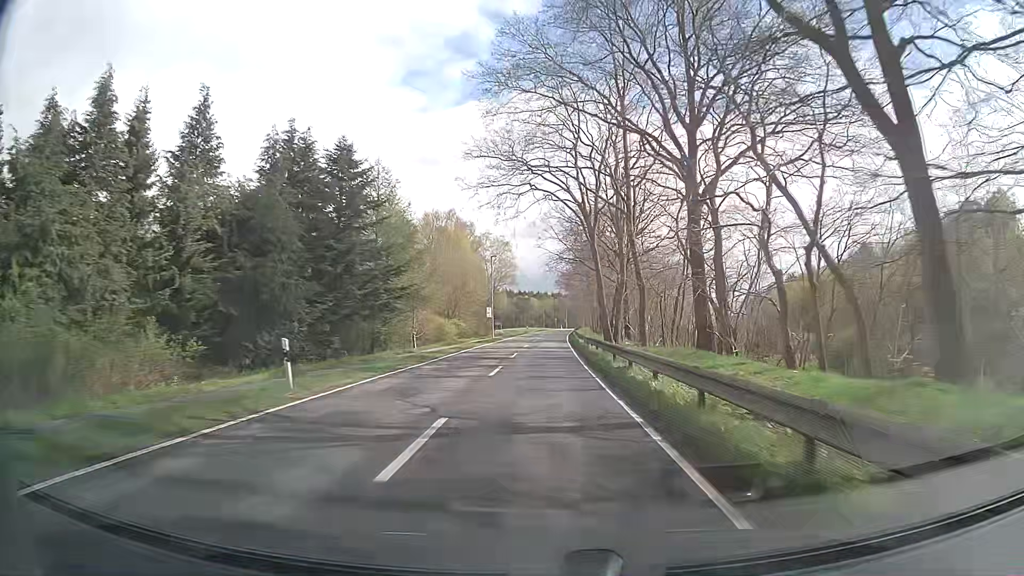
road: tertiary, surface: asphalt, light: Day
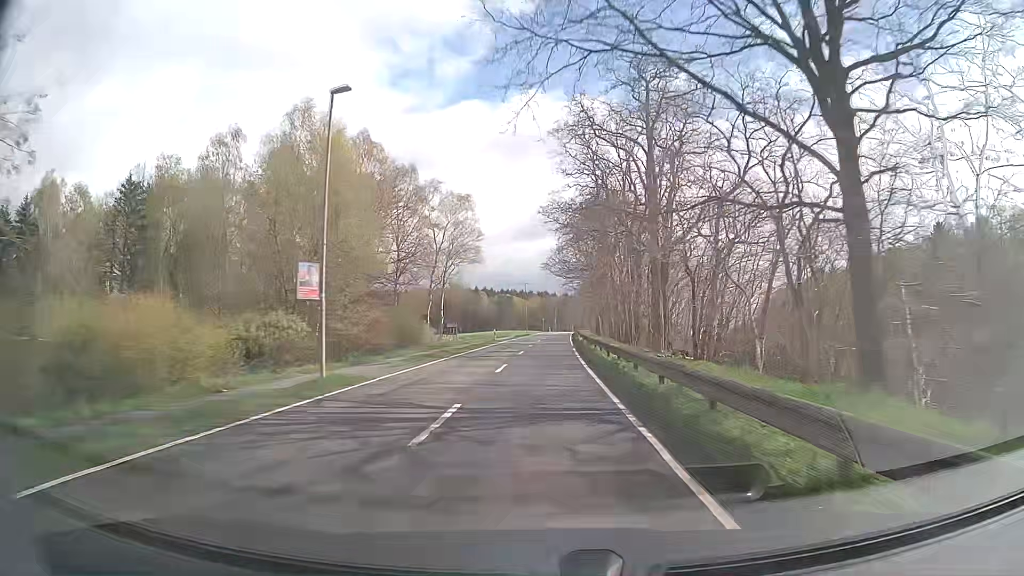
(+0.3, +45.1) m; +1°
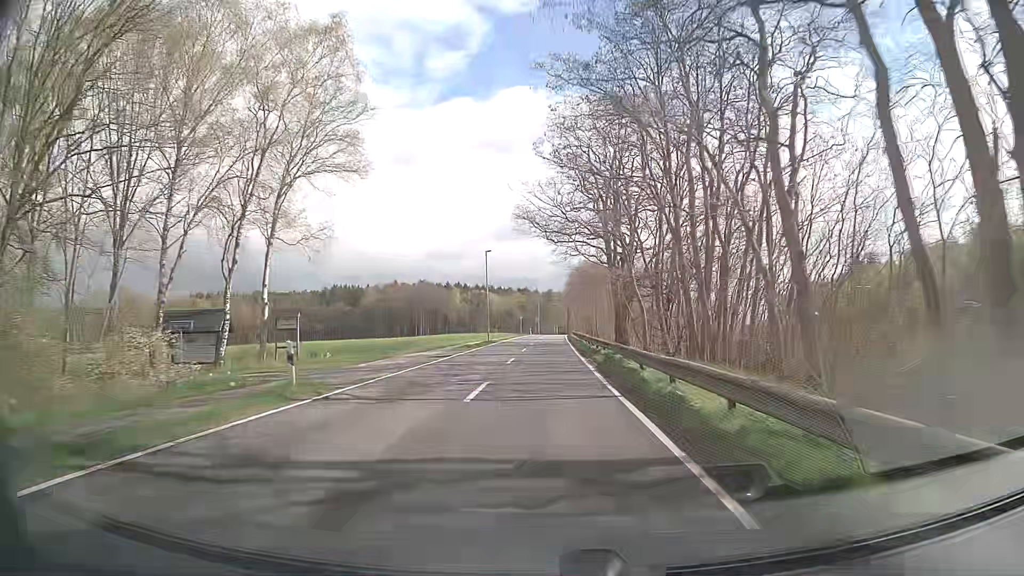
(+0.6, +44.8) m; +1°
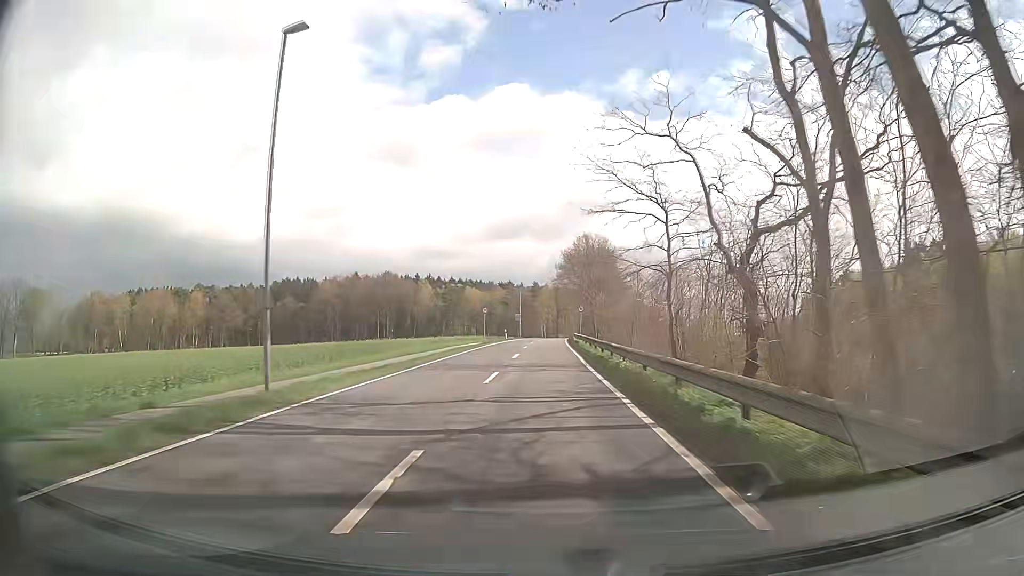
(+0.8, +44.6) m; +2°
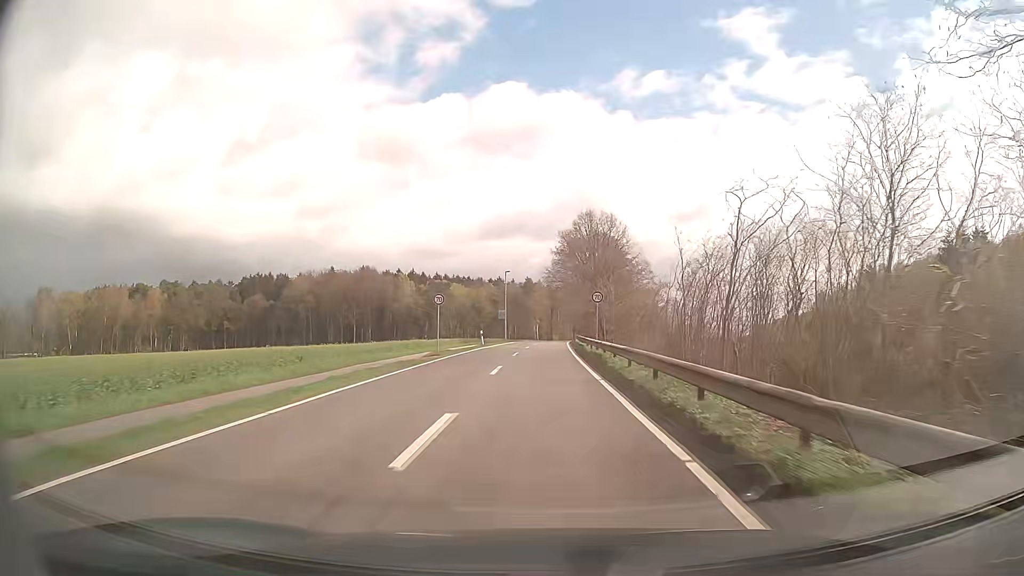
(0.0, +22.2) m; 0°
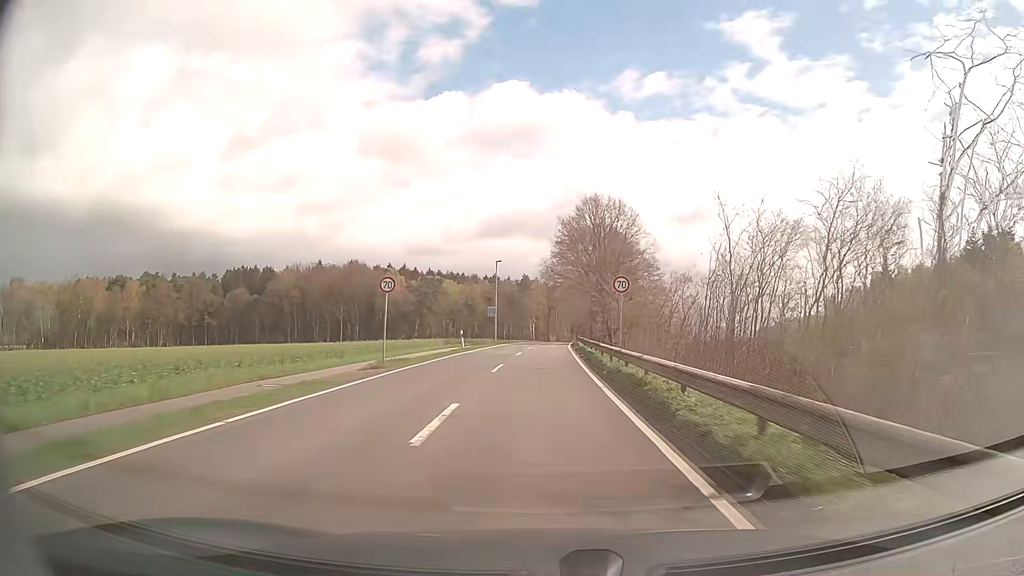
(0.0, +11.0) m; 0°
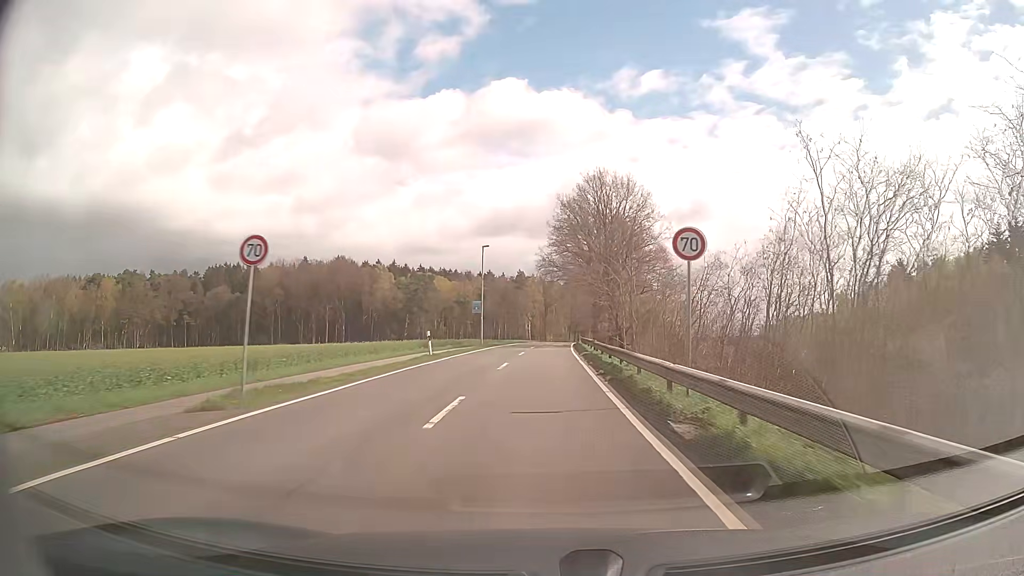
(0.0, +11.0) m; 0°
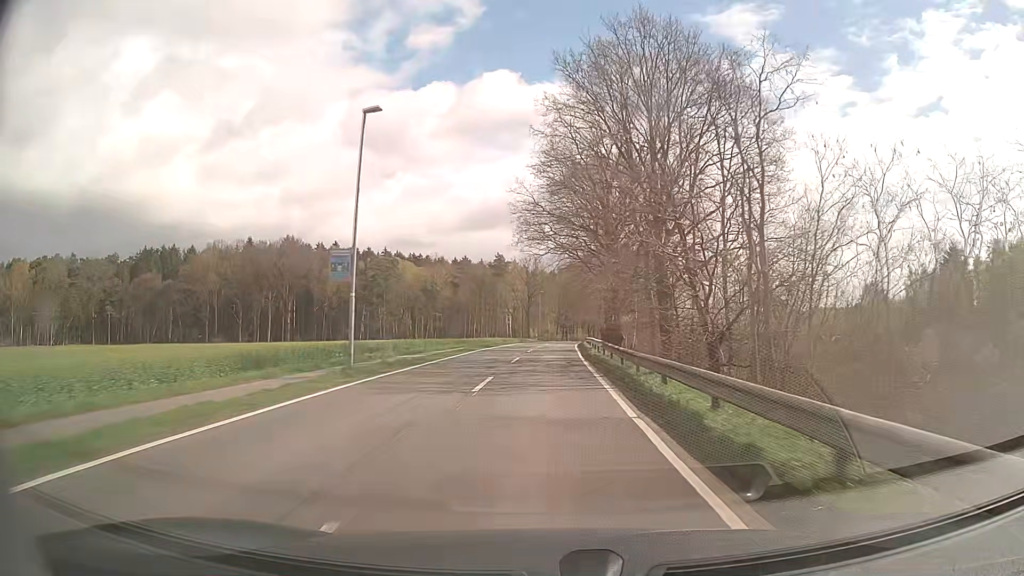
(+0.3, +32.7) m; +1°
(0, +10) (0, +20) (0, +30) (+1, +40) (+1, +50) (+2, +60) (+2, +70) (+3, +80) (+4, +90) (+5, +100) m
